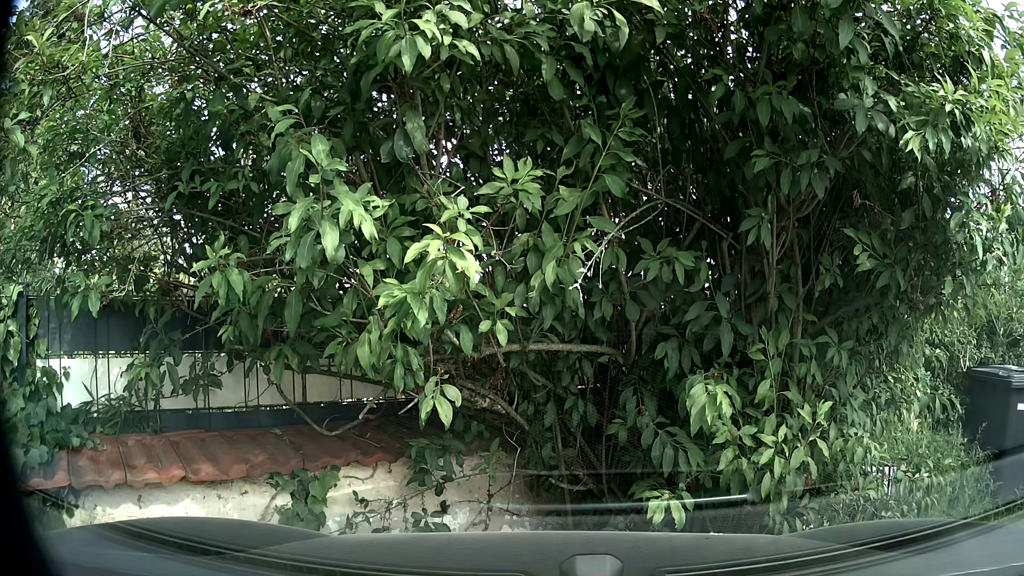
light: Day
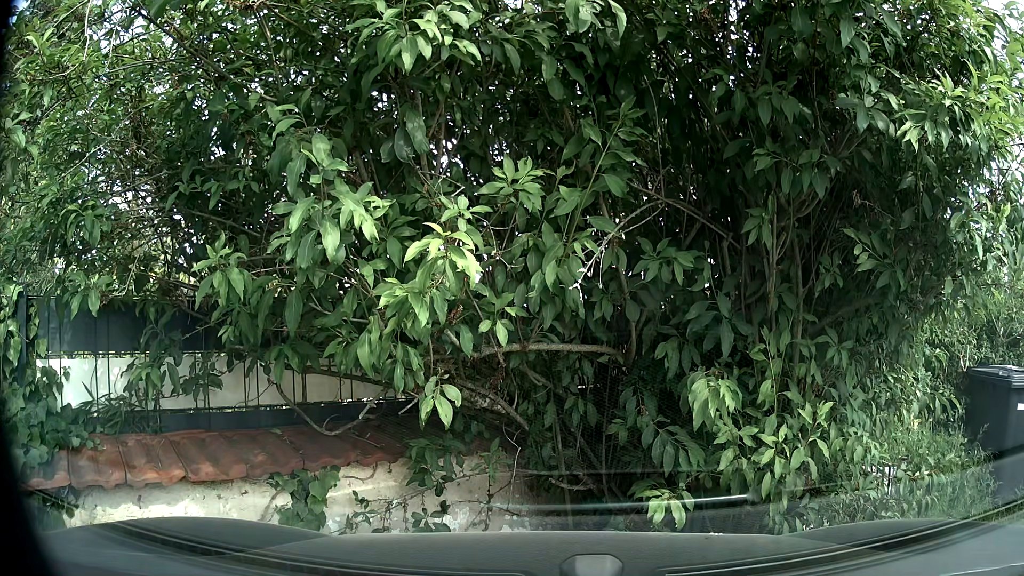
(0.0, 0.0) m; 0°
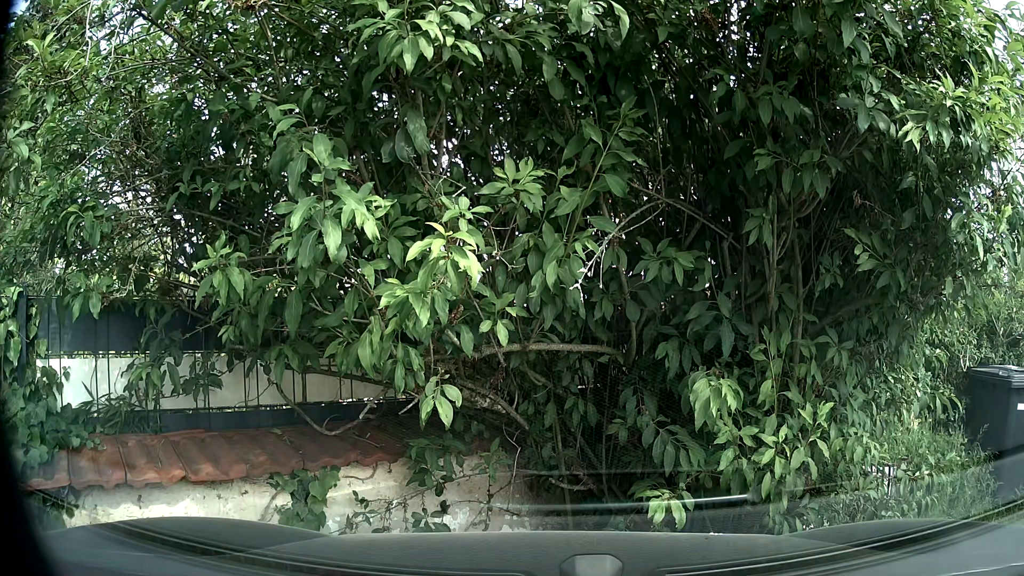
(0.0, 0.0) m; 0°
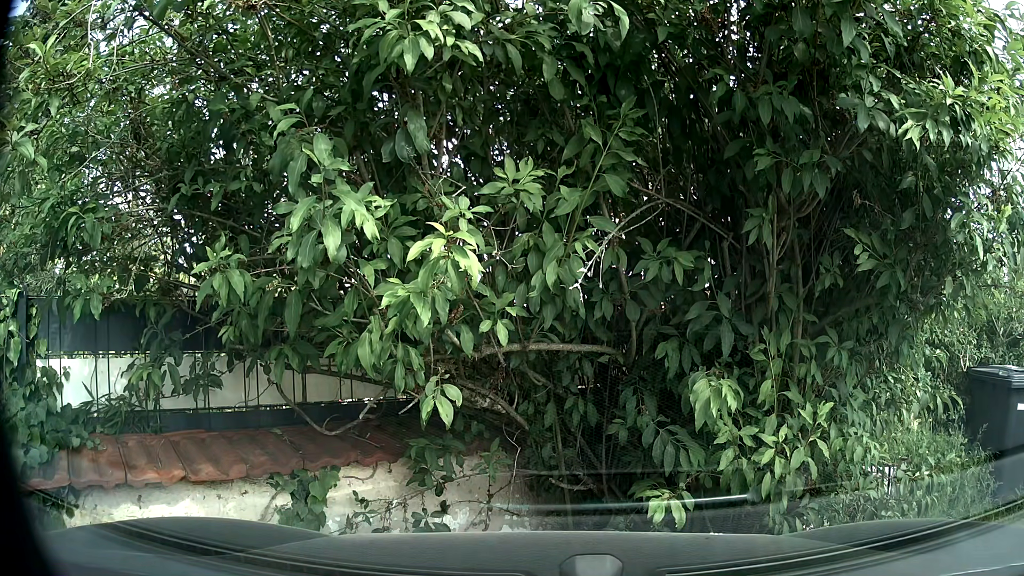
(0.0, 0.0) m; 0°
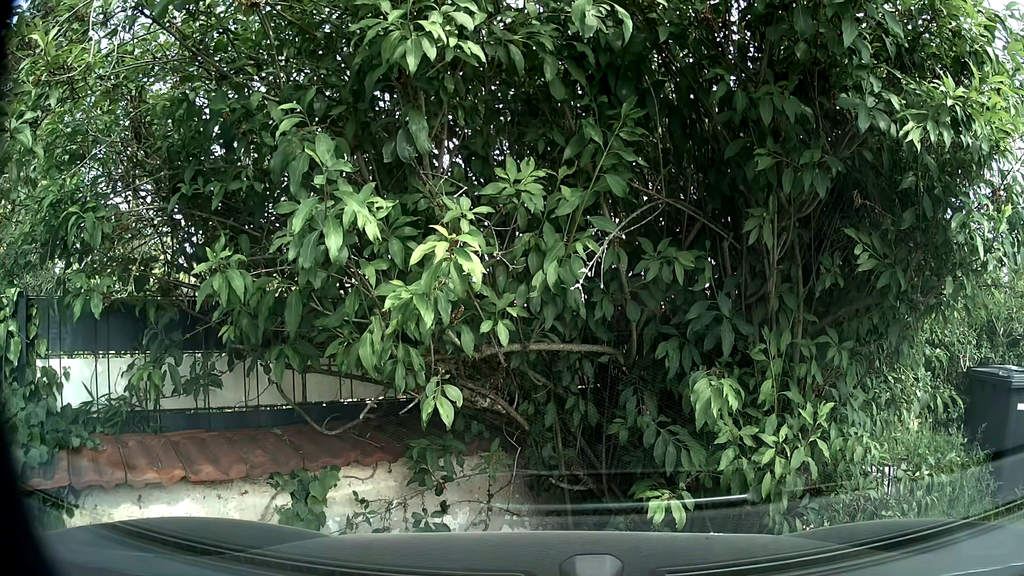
(0.0, 0.0) m; 0°
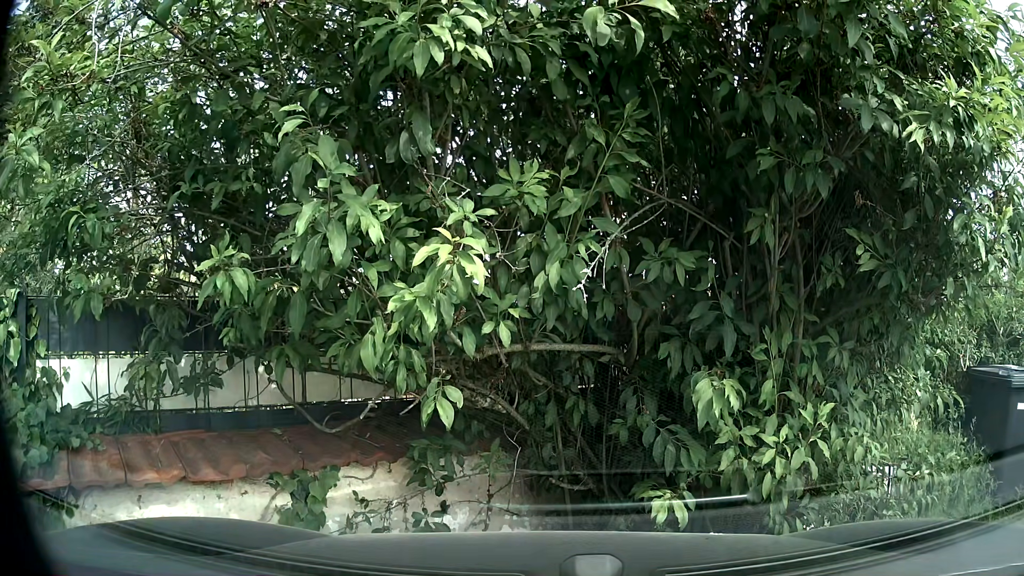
(0.0, 0.0) m; 0°
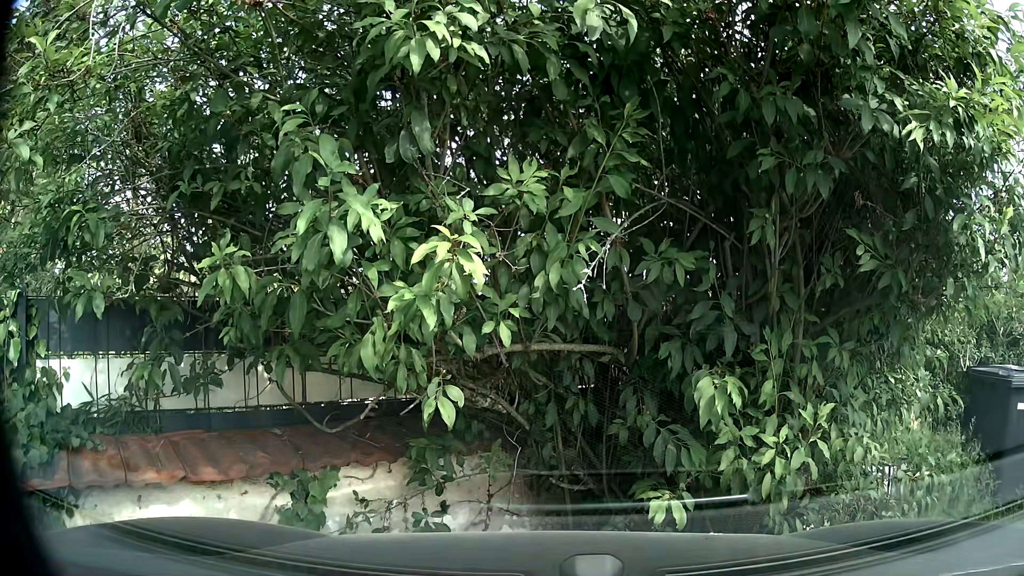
(0.0, 0.0) m; 0°
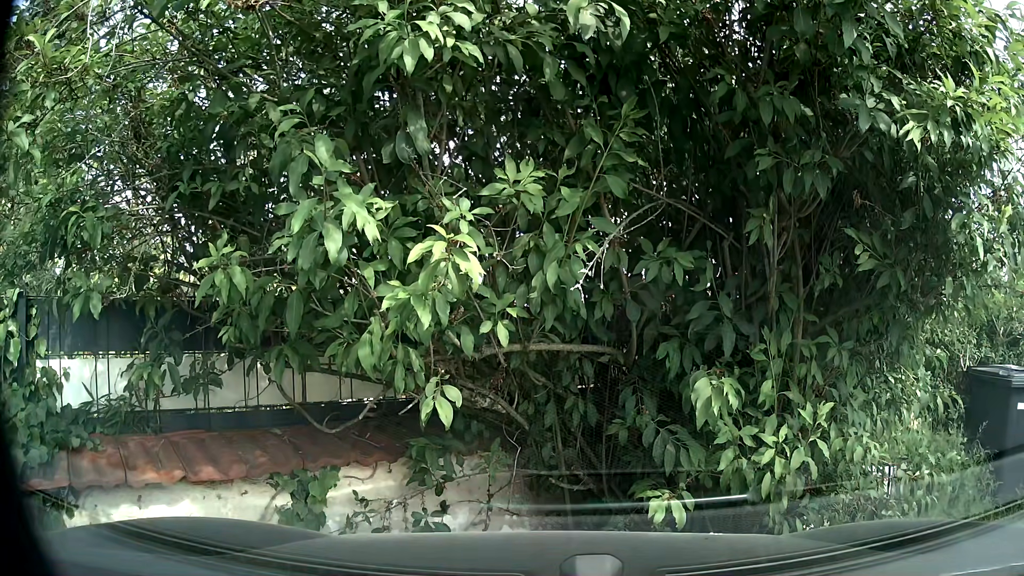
(0.0, 0.0) m; 0°
